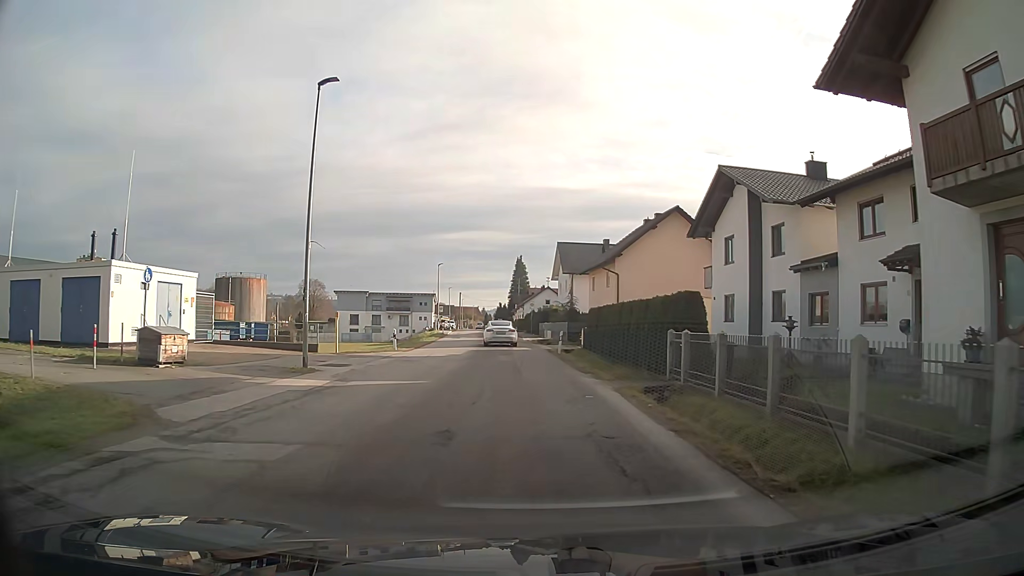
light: Day
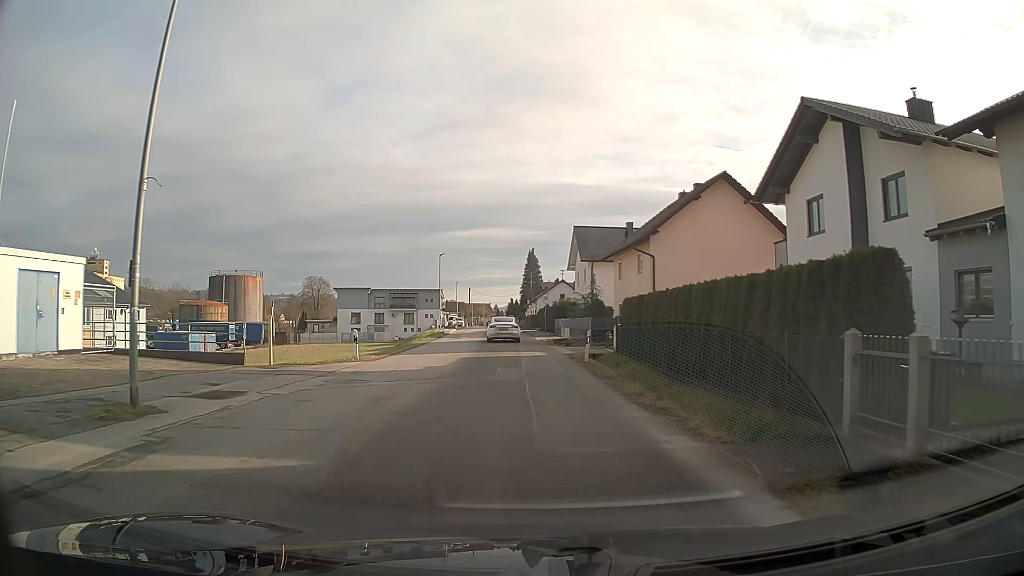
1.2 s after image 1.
(-0.1, +9.0) m; -1°
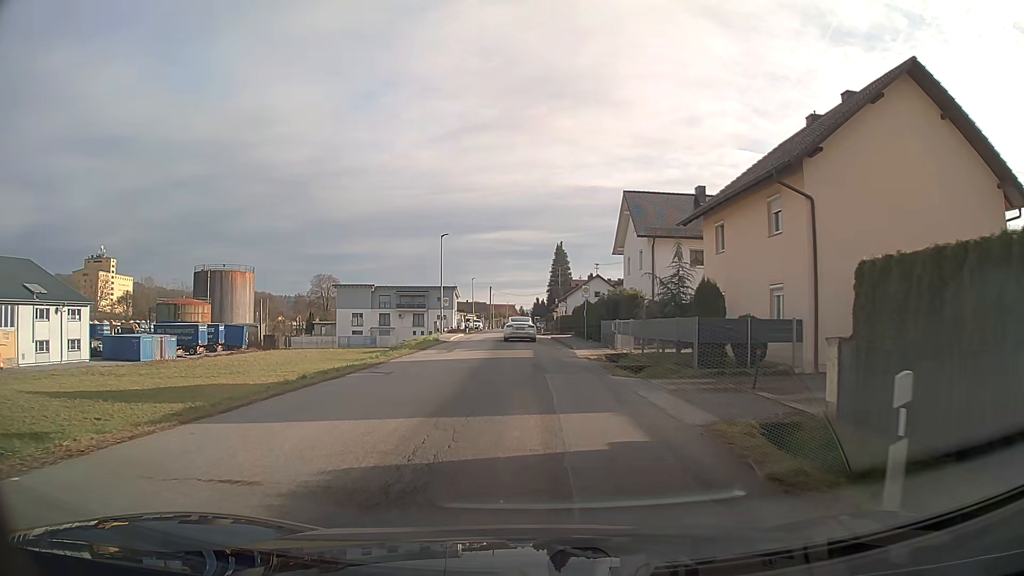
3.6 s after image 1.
(-0.5, +17.9) m; -2°
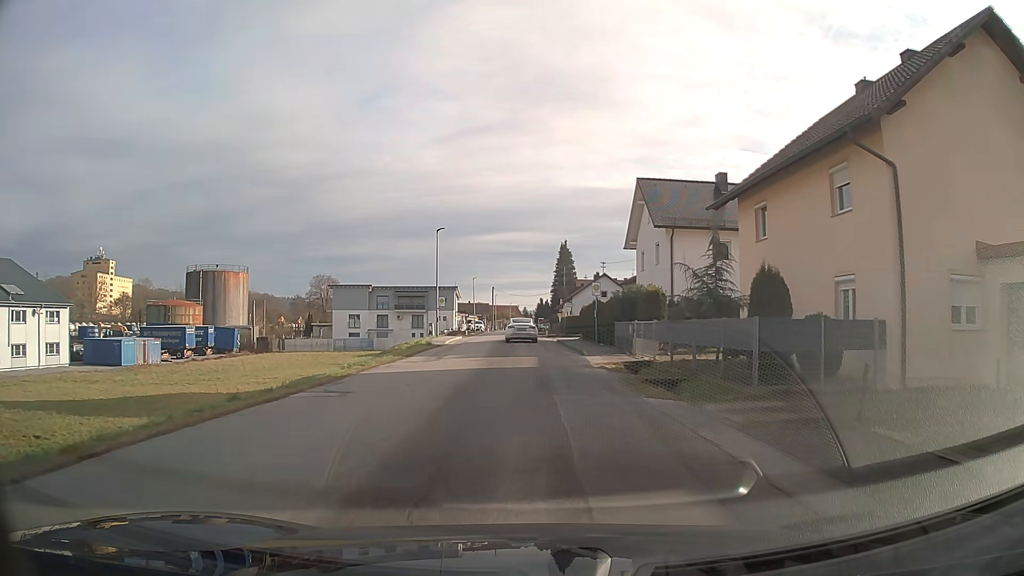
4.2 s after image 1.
(0.0, +4.4) m; 0°
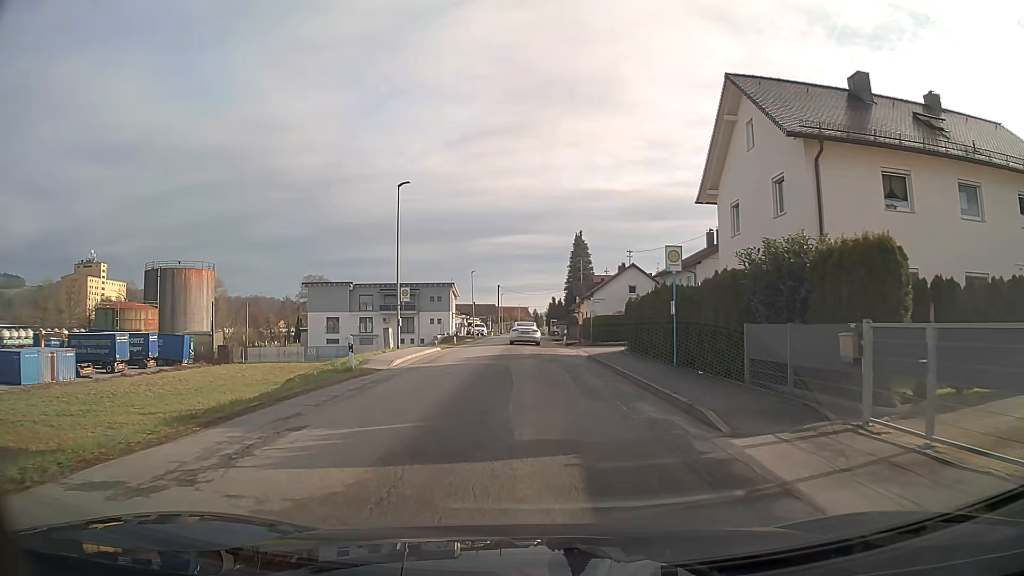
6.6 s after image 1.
(-0.2, +17.8) m; -1°
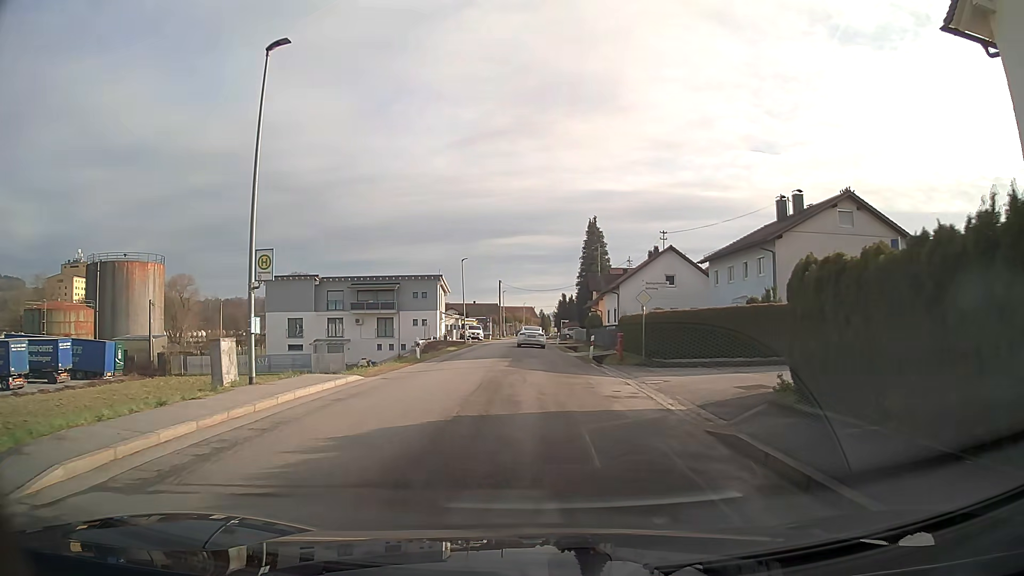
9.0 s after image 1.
(-0.1, +17.8) m; -1°
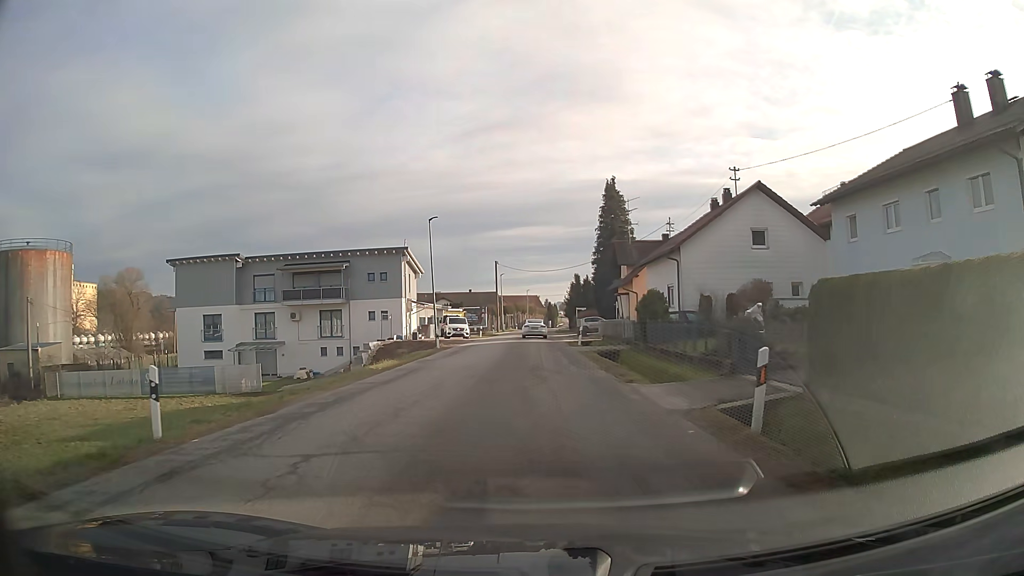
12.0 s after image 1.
(0.0, +22.4) m; 0°
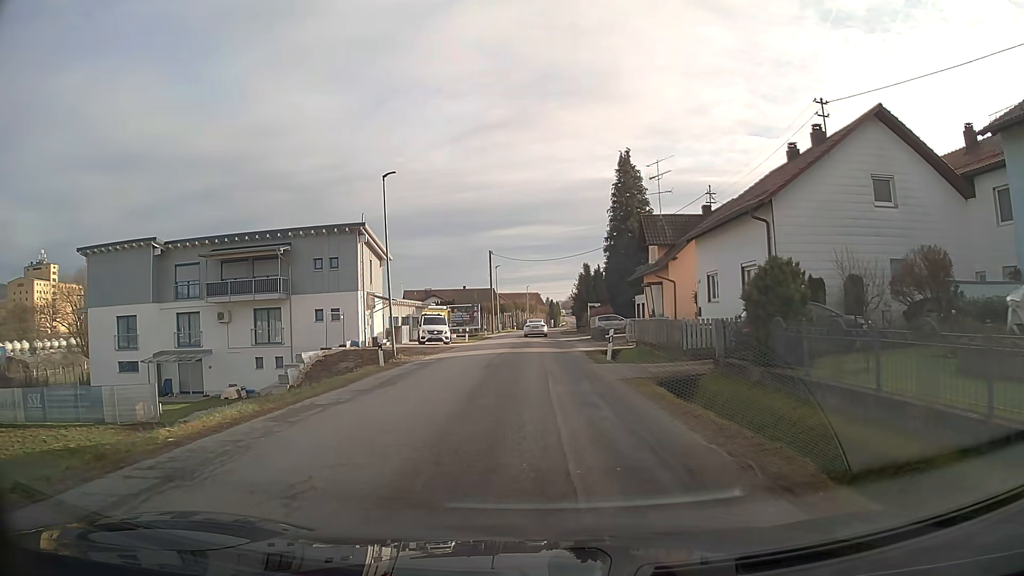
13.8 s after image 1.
(0.0, +13.6) m; 0°
(0, +10) (0, +20) (0, +30) (0, +40) (0, +50) (0, +60) (+1, +70) (+1, +80) (+2, +90) (+2, +100) m
